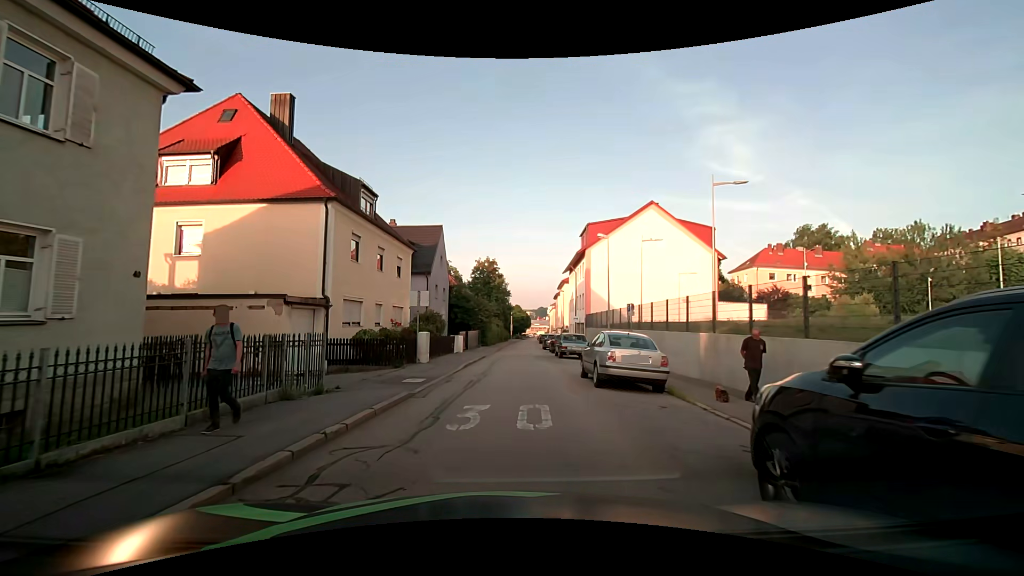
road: residential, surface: asphalt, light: Day
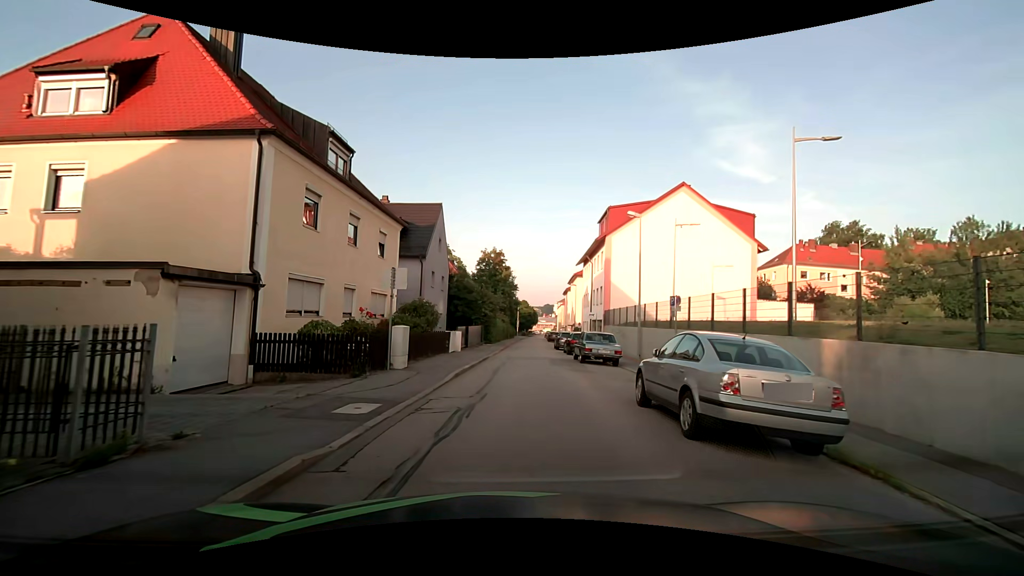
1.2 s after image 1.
(-0.1, +6.0) m; -1°
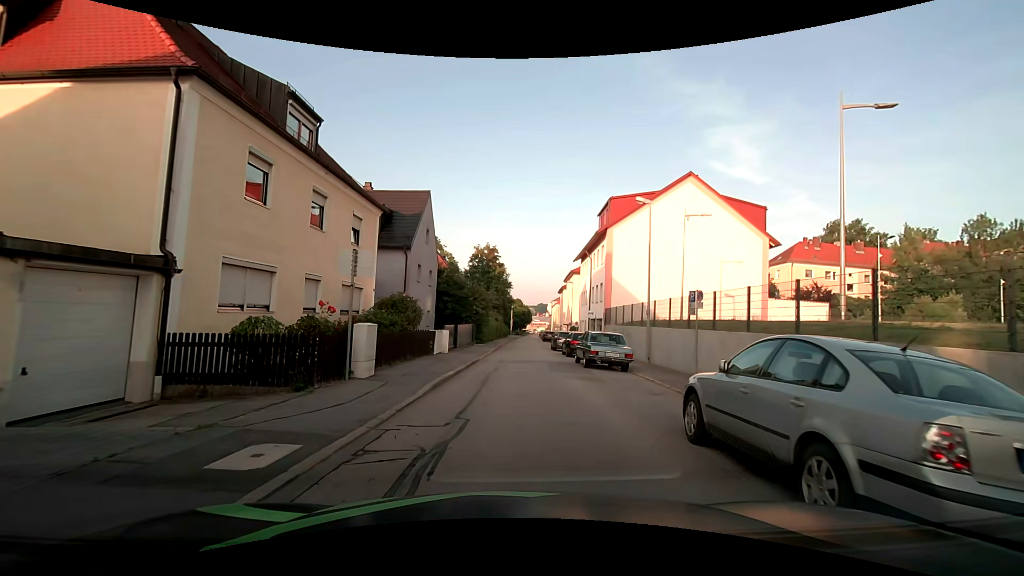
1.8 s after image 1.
(0.0, +3.0) m; -1°
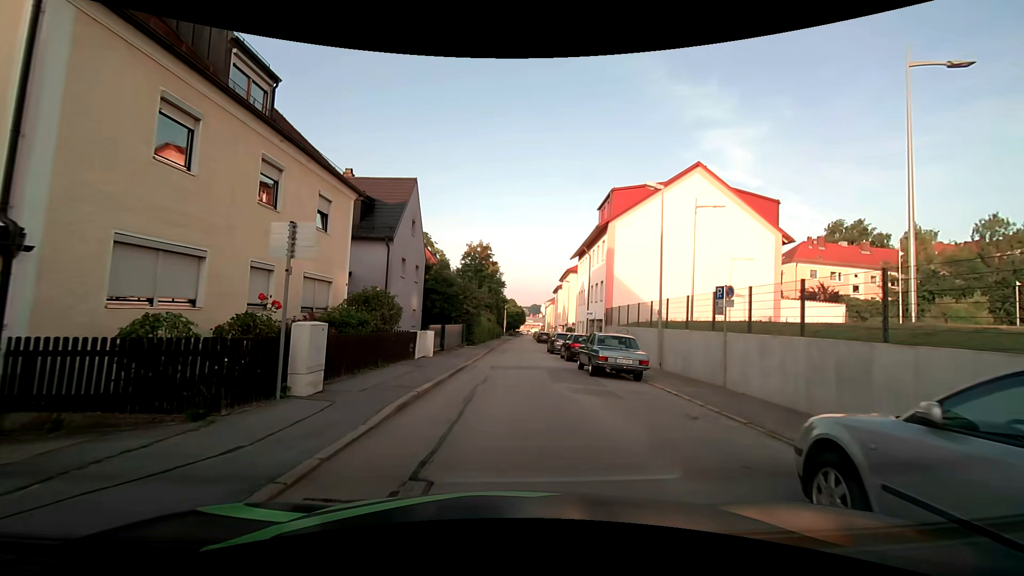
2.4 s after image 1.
(+0.1, +2.9) m; +2°
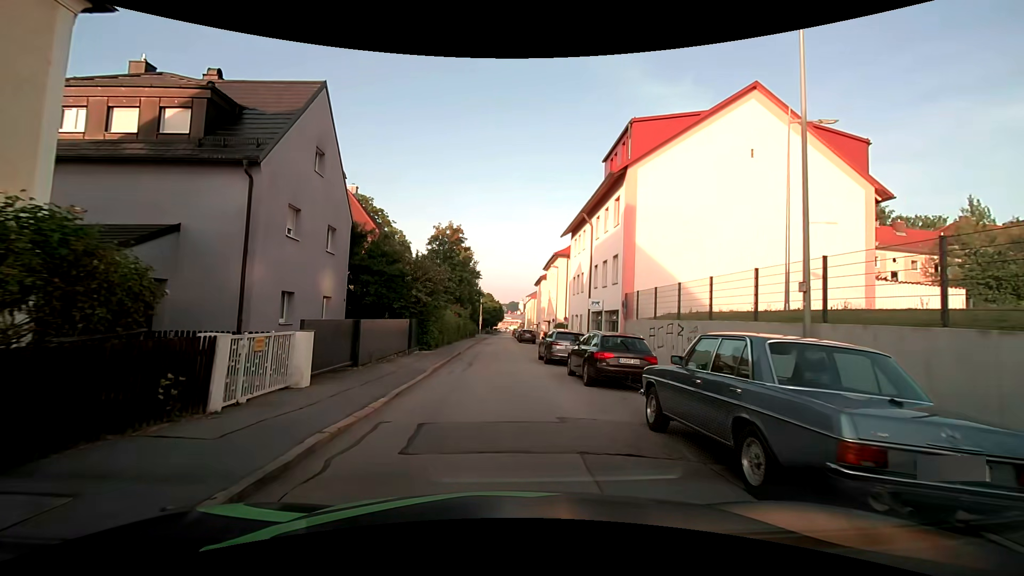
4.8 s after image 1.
(+0.2, +12.1) m; +2°
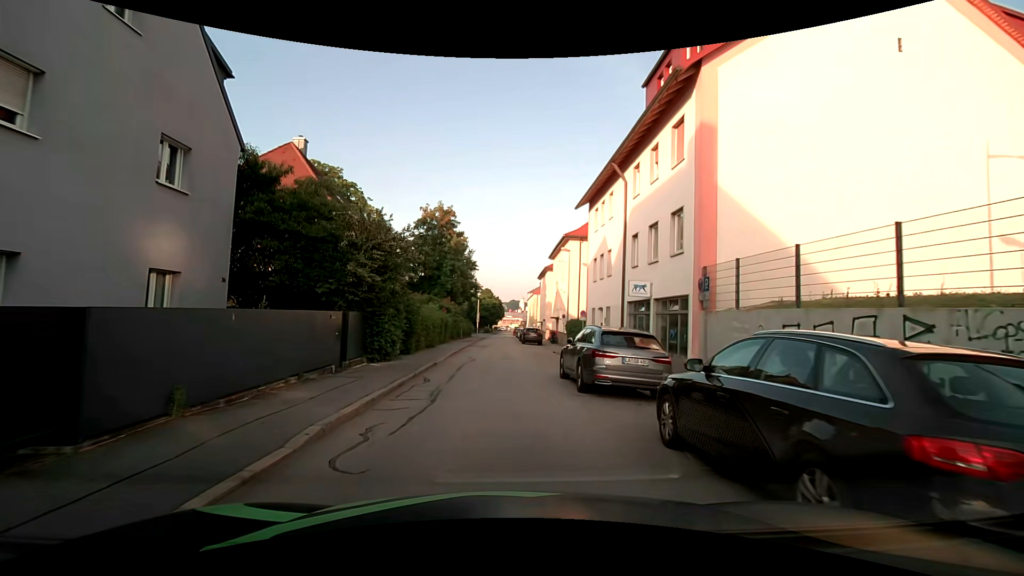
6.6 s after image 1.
(+0.1, +9.7) m; 0°
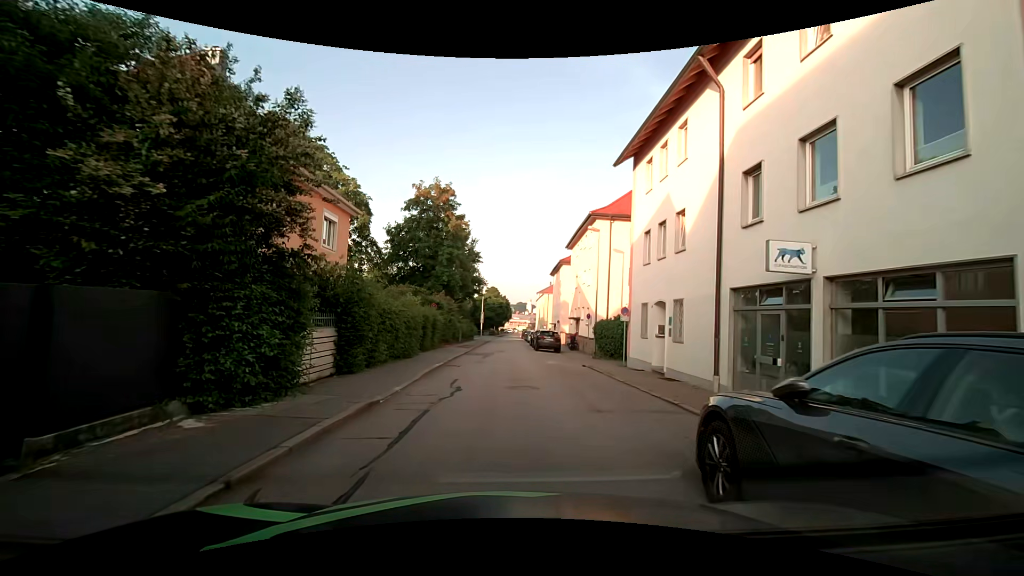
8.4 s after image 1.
(-0.1, +9.6) m; -1°
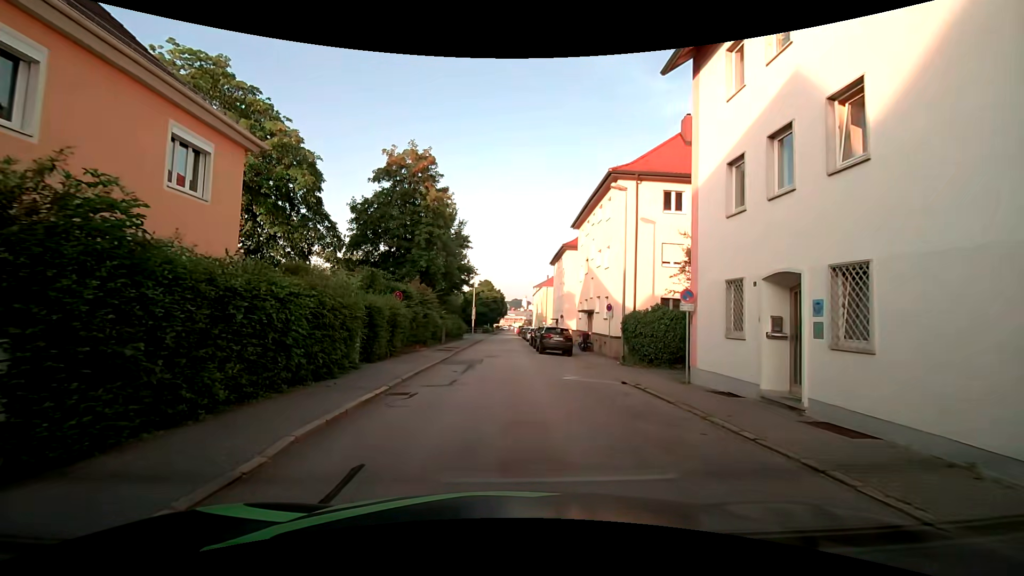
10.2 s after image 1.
(+0.1, +8.6) m; -1°
(0, +10) (0, +20) (0, +30) (+1, +40) (+1, +50) (+1, +60) (+2, +70) (+2, +80) (+2, +90) (+3, +100) m
